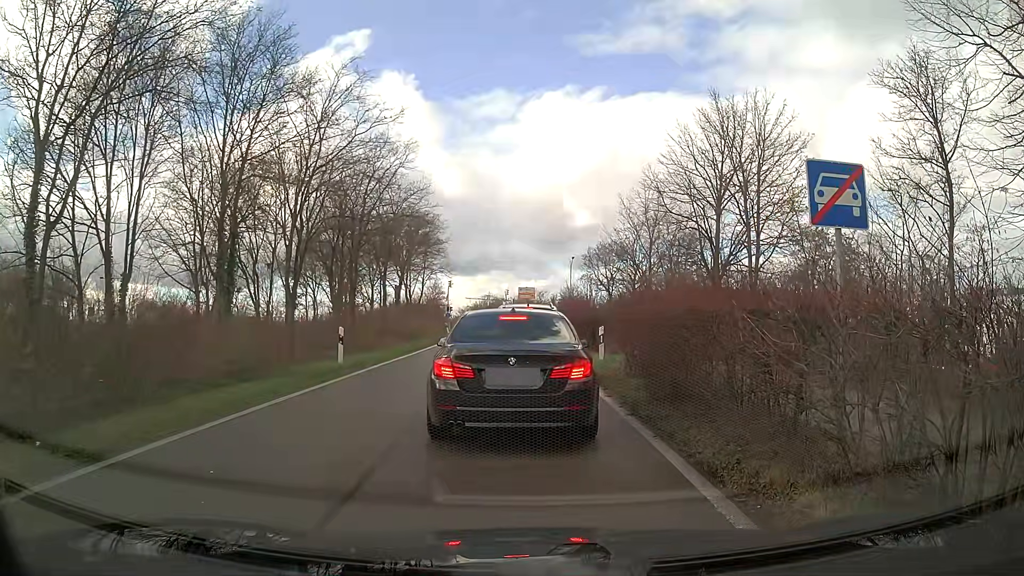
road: trunk_link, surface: asphalt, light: Day
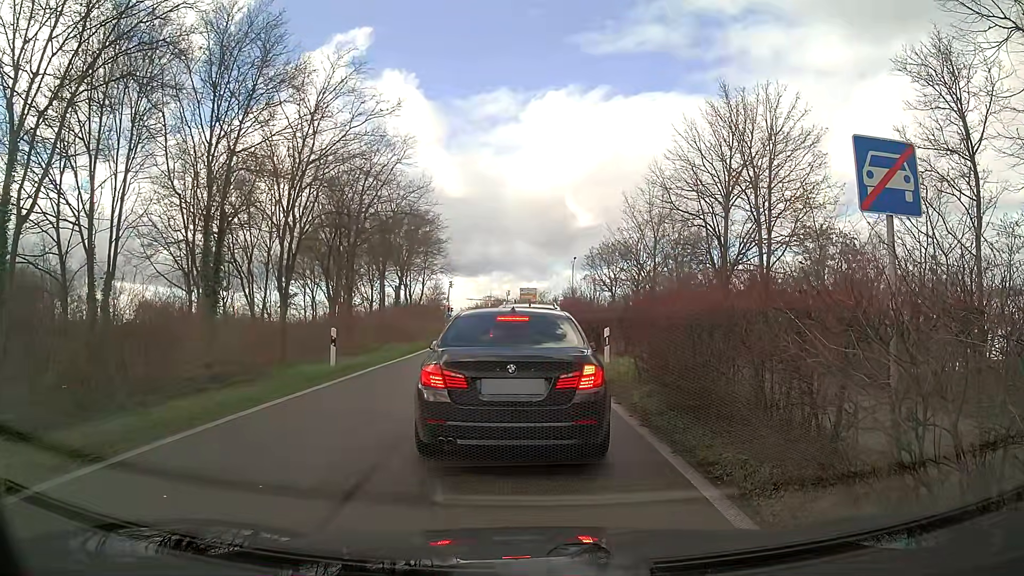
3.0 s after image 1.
(0.0, +0.9) m; 0°
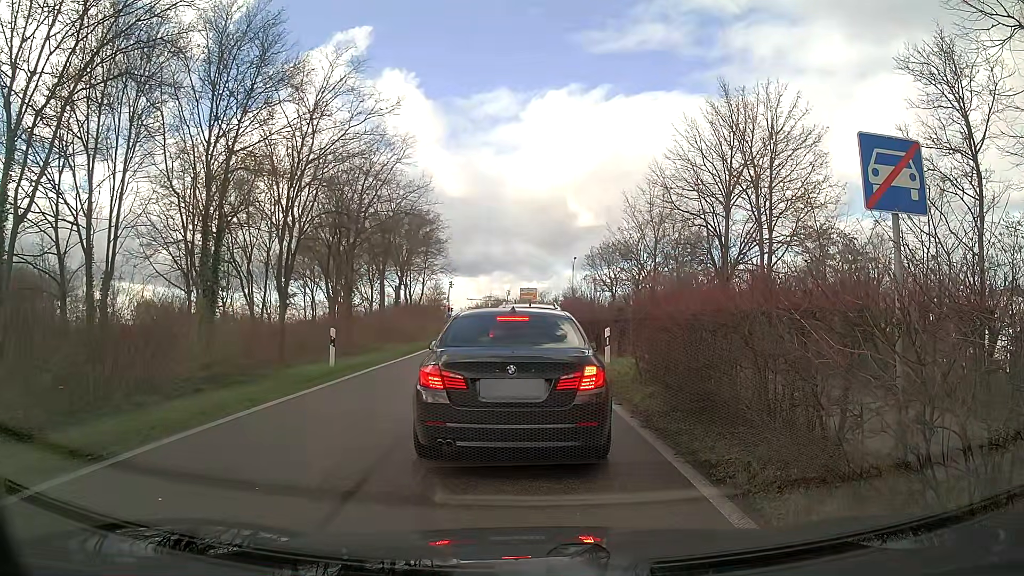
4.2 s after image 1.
(0.0, +0.1) m; 0°
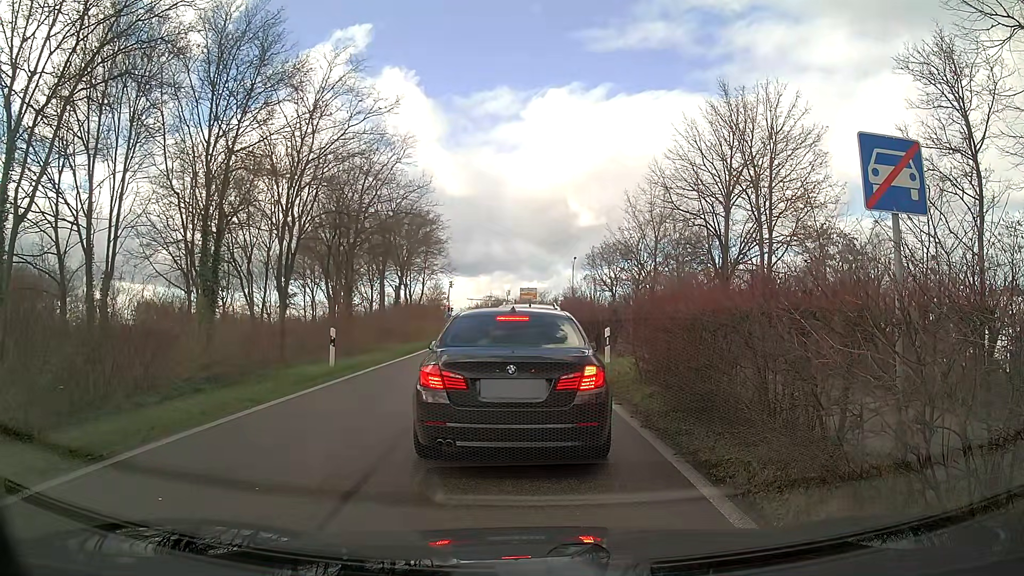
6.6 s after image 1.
(0.0, 0.0) m; 0°
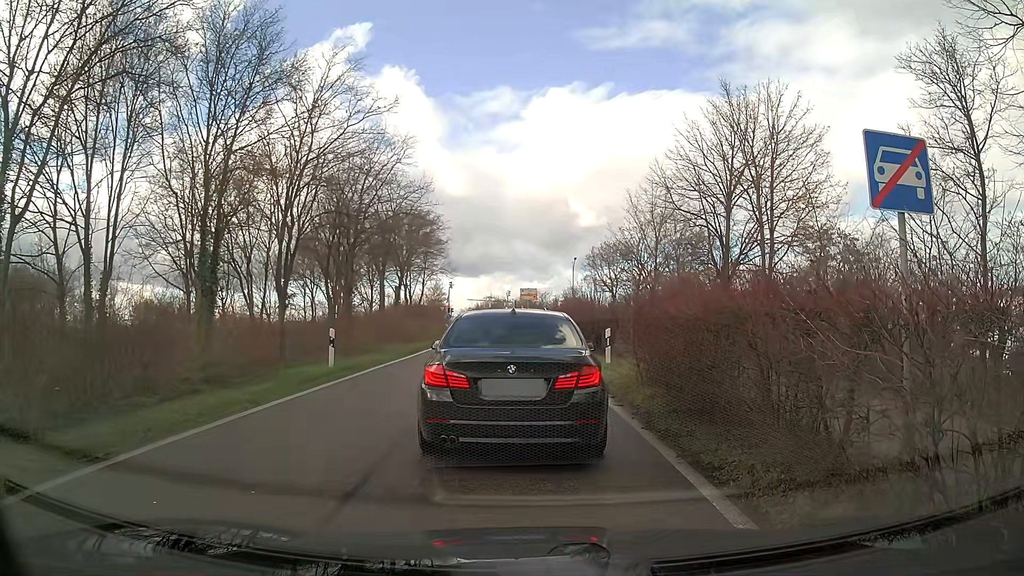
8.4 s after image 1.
(0.0, +0.1) m; 0°
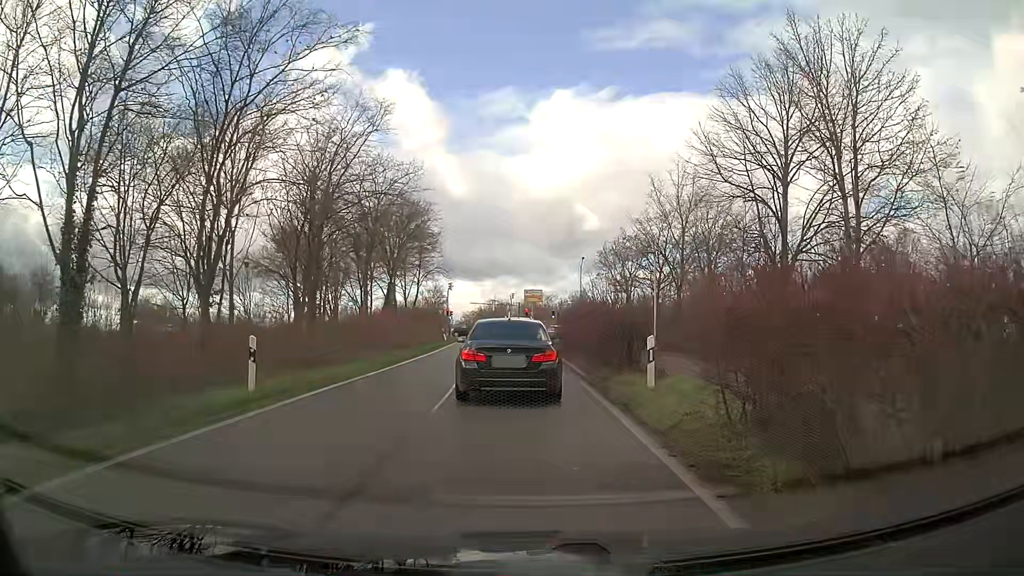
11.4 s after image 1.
(-0.1, +5.9) m; -1°
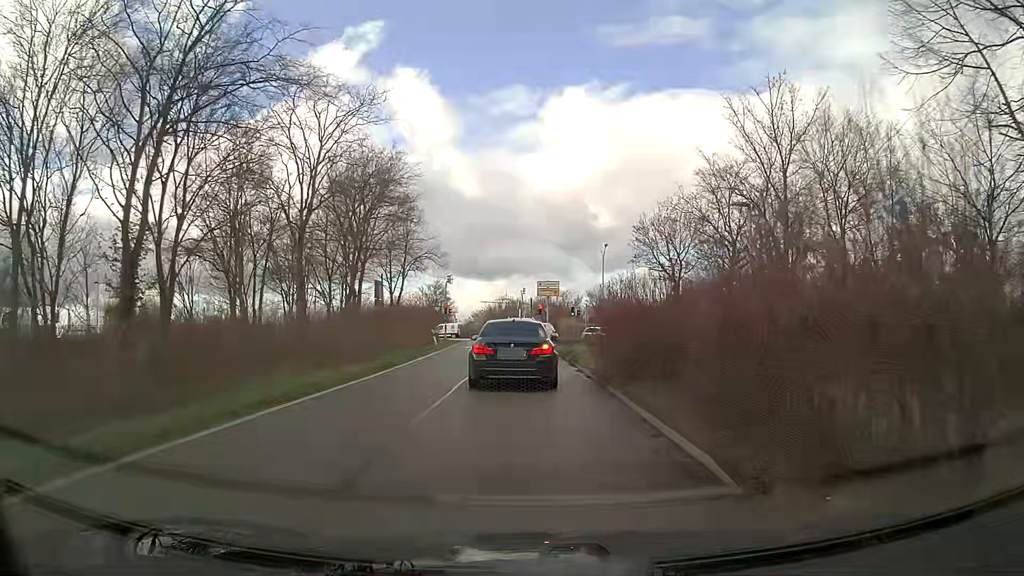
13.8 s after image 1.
(-0.1, +12.6) m; -1°
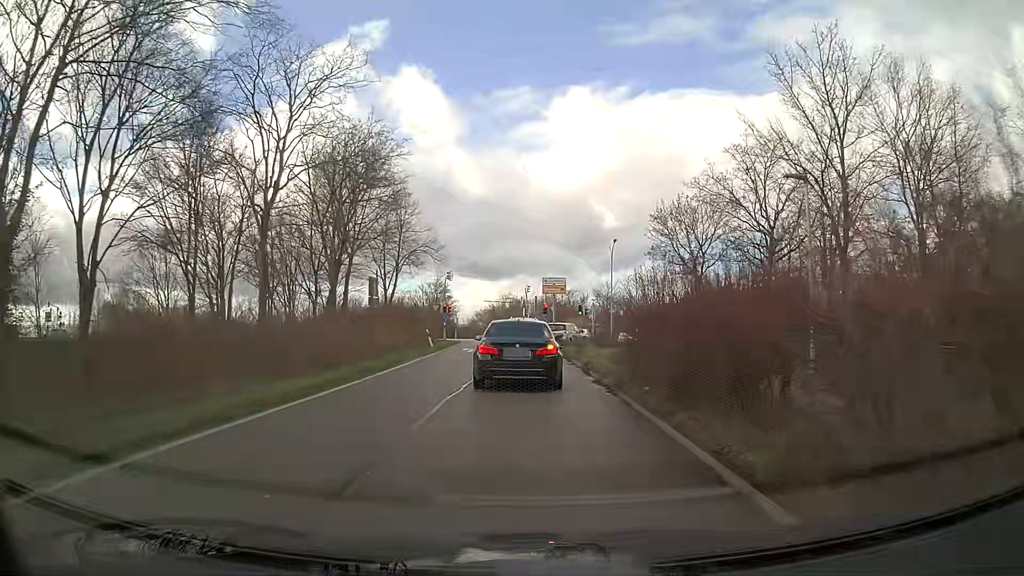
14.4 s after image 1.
(0.0, +3.9) m; -1°
(0, +10) (0, +20) (0, +30) (+1, +40) (+6, +49) (+13, +56) (+22, +60) (+32, +61) (+42, +60) (+52, +60) m
